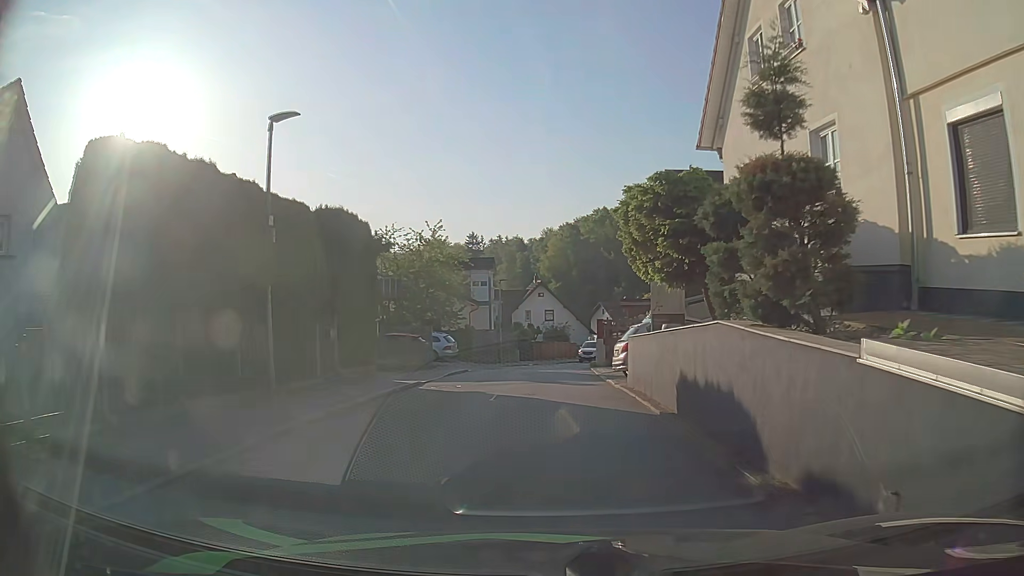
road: residential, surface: asphalt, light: Day
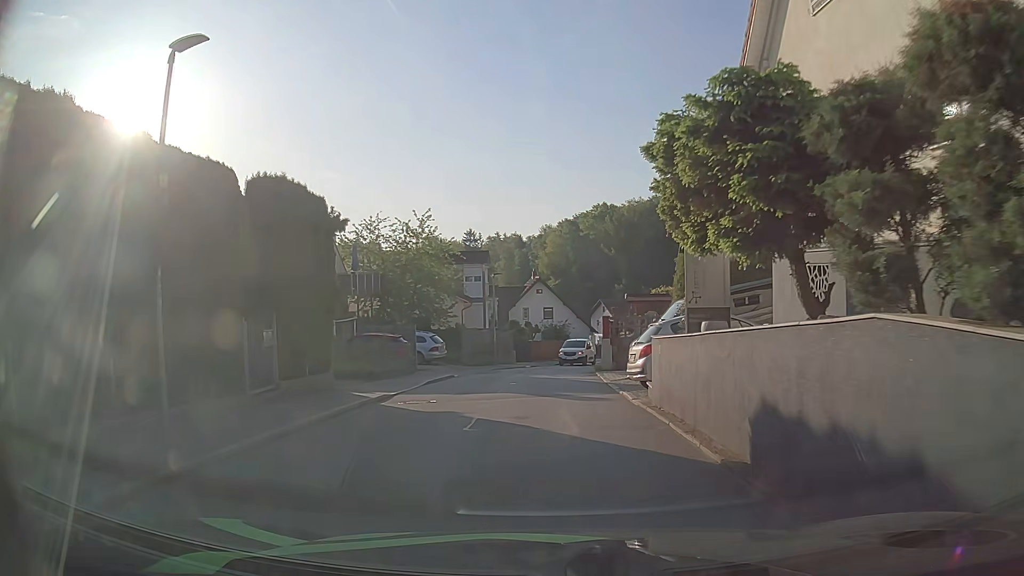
(0.0, +3.7) m; -1°
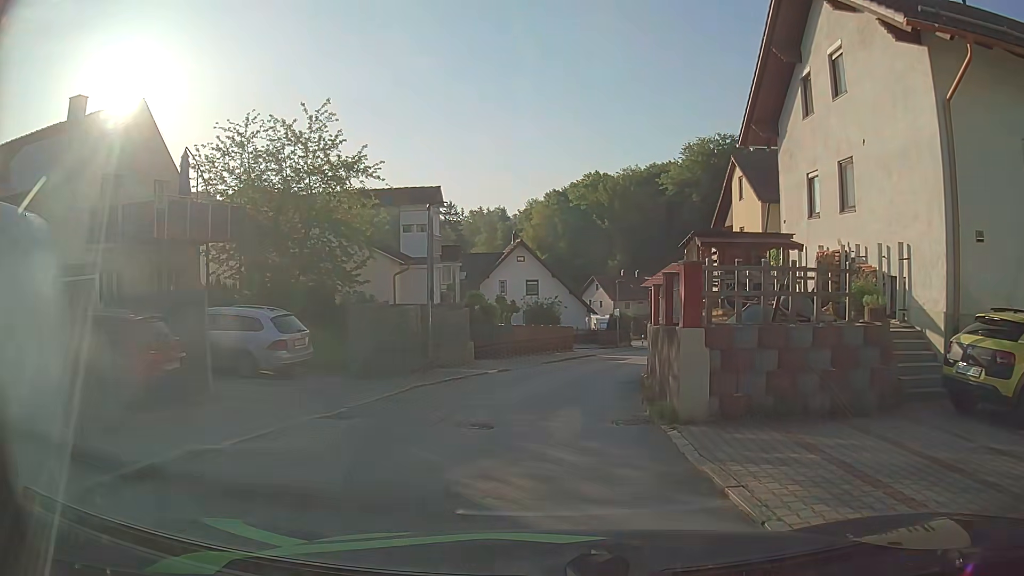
(+0.2, +17.3) m; 0°
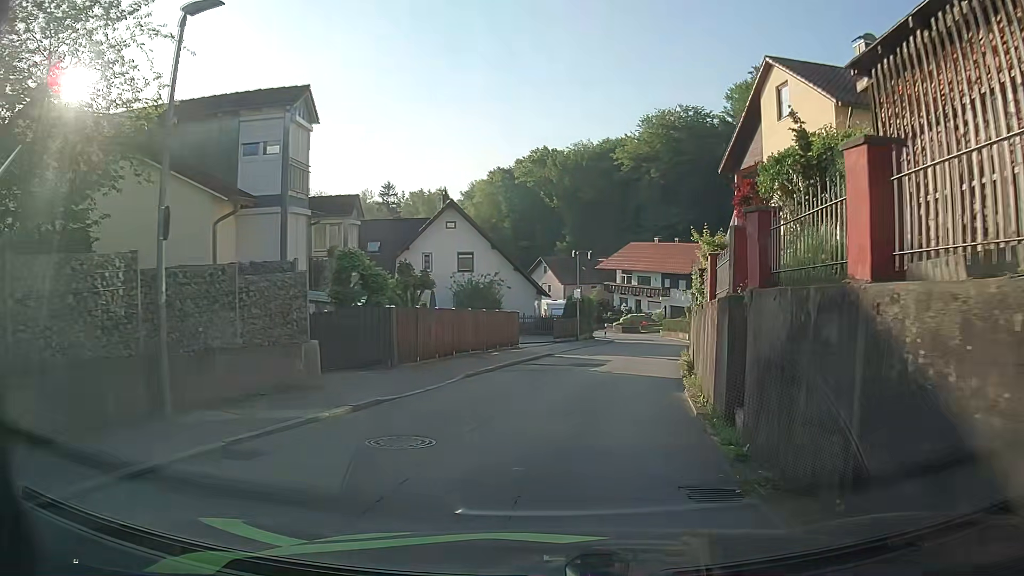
(+0.5, +13.0) m; +6°
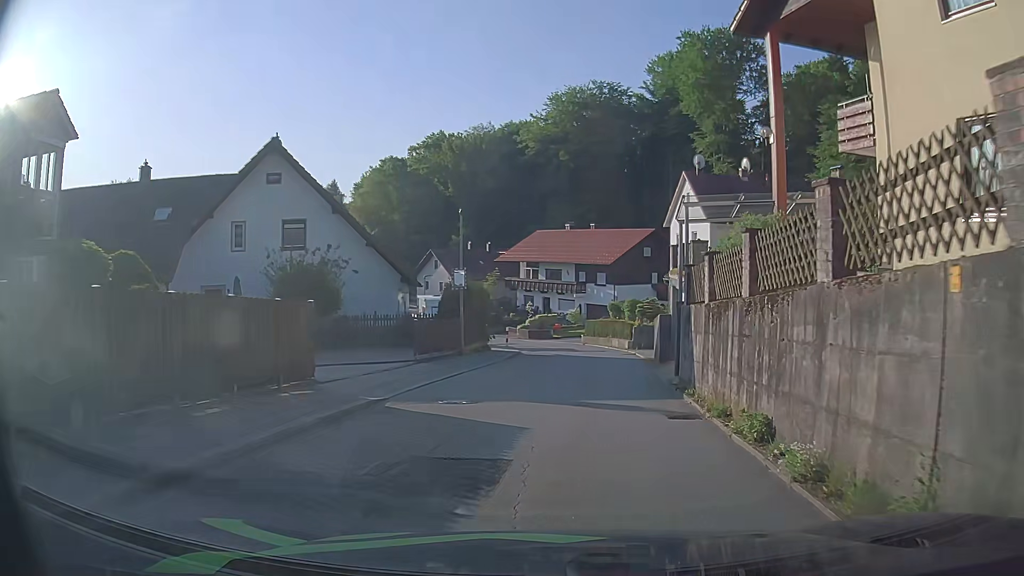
(+0.9, +15.4) m; +7°
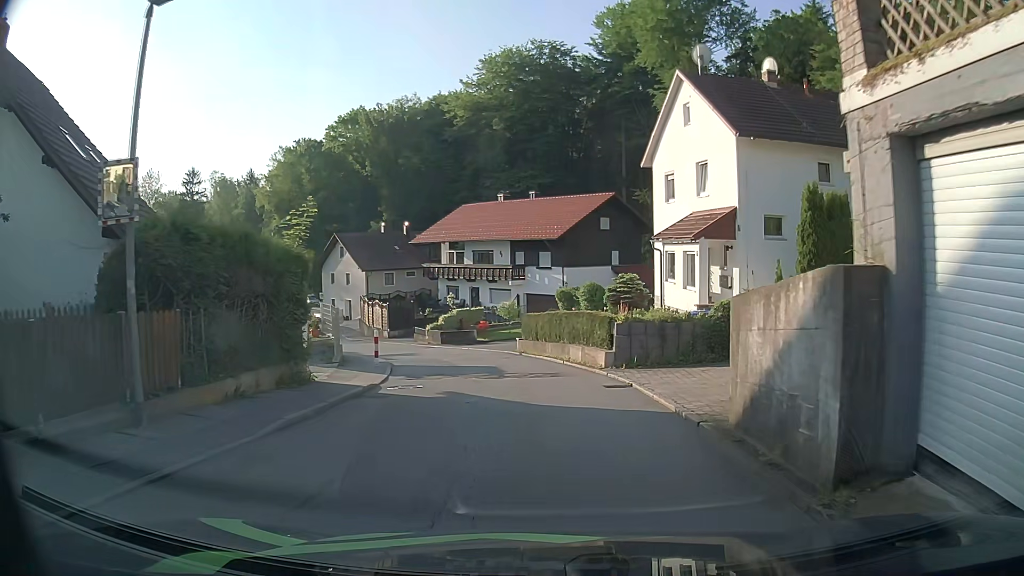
(+1.1, +16.6) m; +5°
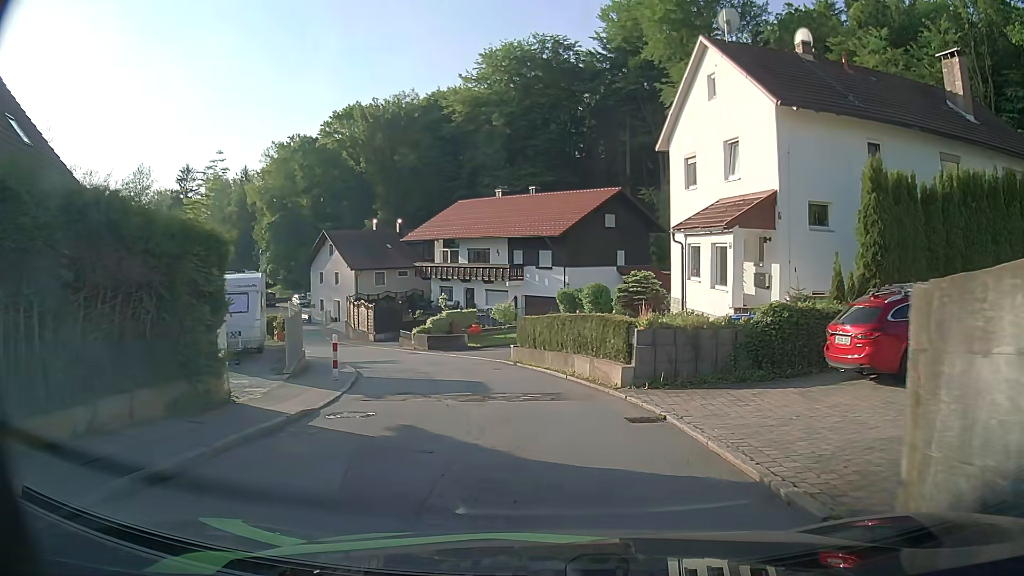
(0.0, +3.9) m; 0°
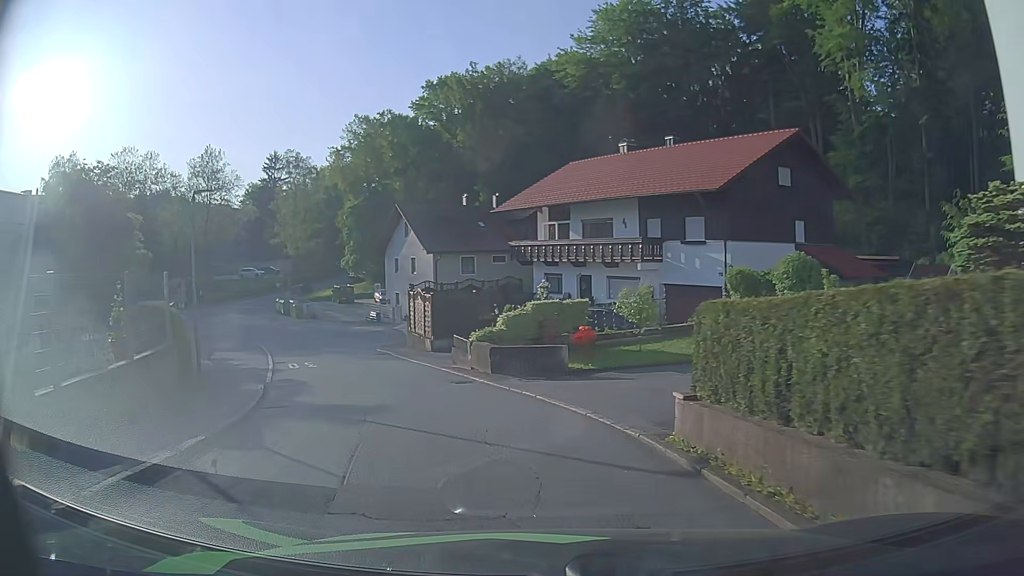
(-0.6, +15.5) m; -9°
(-1, +10) (-4, +19) (-8, +29) (-12, +38) (-17, +46) (-23, +55) (-30, +62) (-38, +67) (-48, +70) (-57, +73) m
